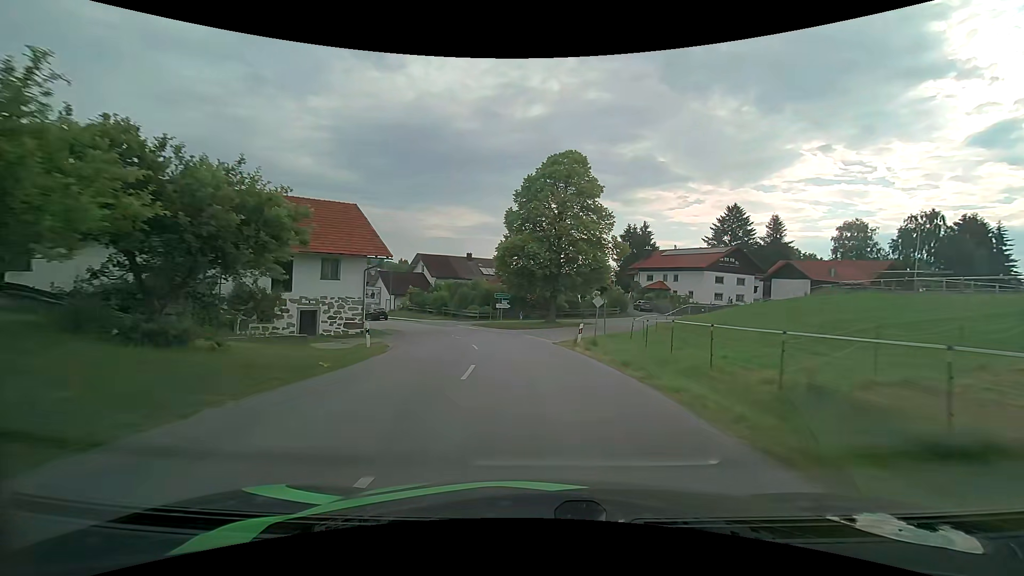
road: tertiary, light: Day
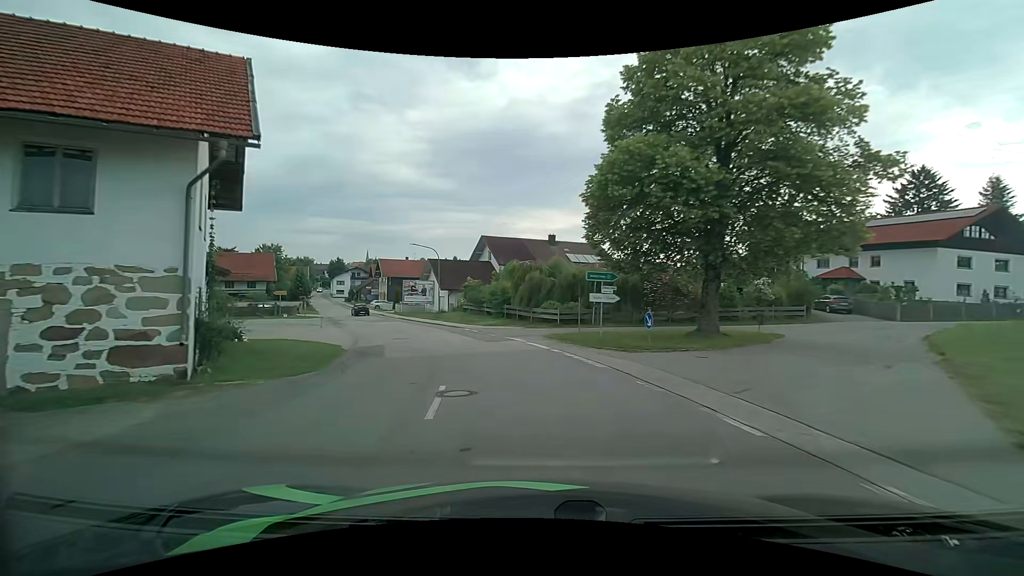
(-1.5, +22.5) m; -10°
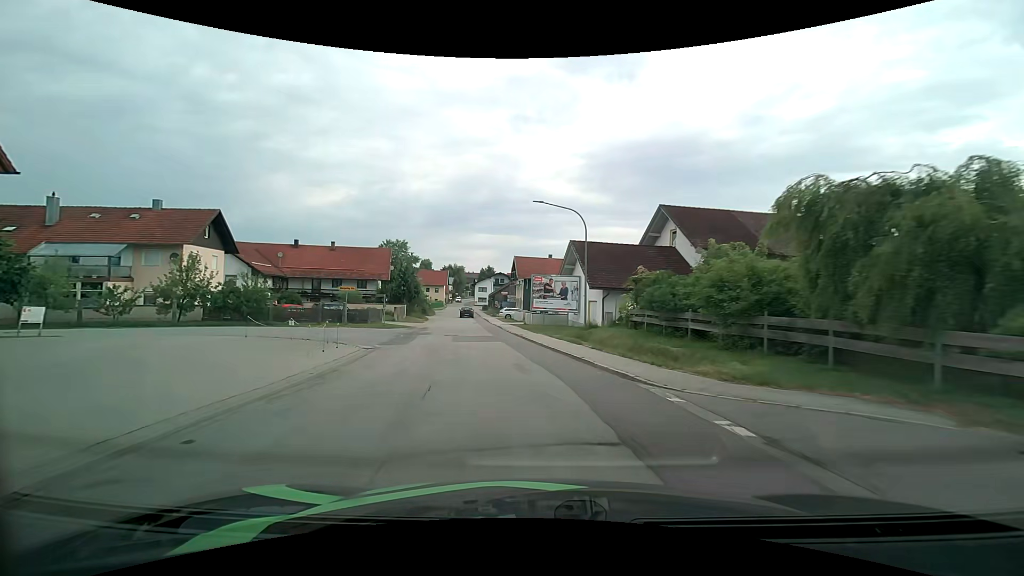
(-3.8, +23.2) m; -18°
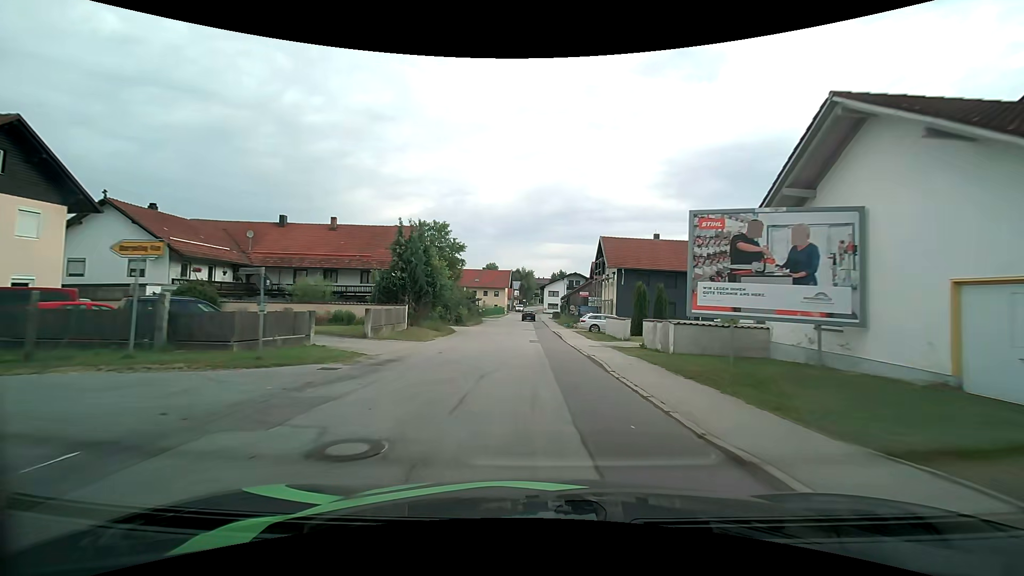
(-2.5, +25.4) m; -9°
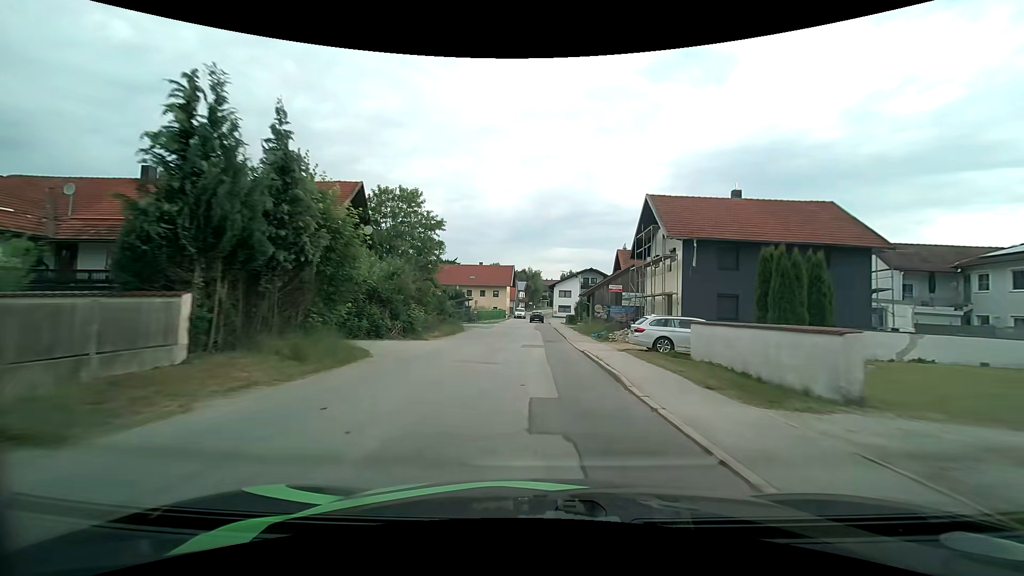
(-0.1, +18.5) m; -1°
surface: asphalt
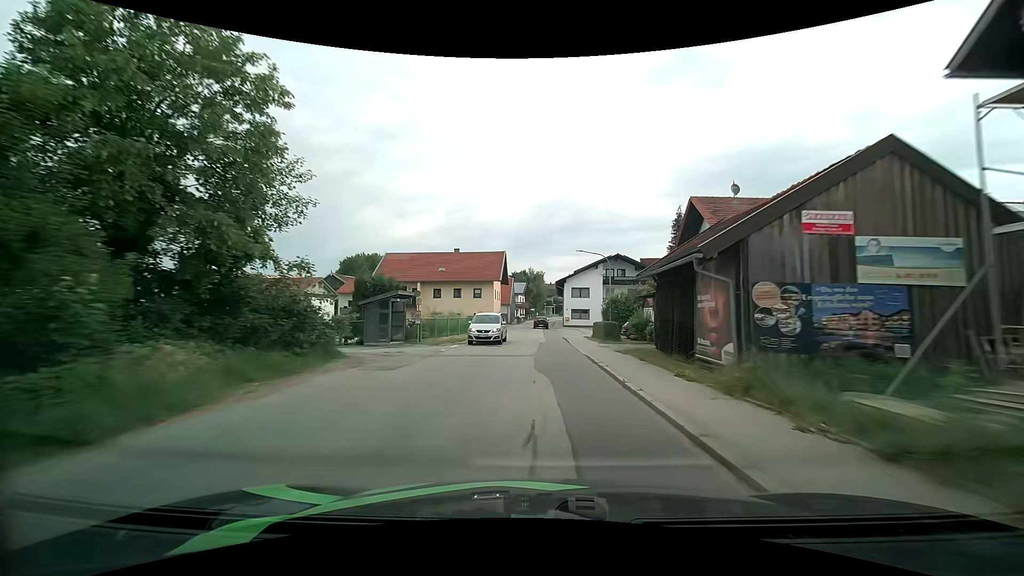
(-0.2, +28.9) m; -1°
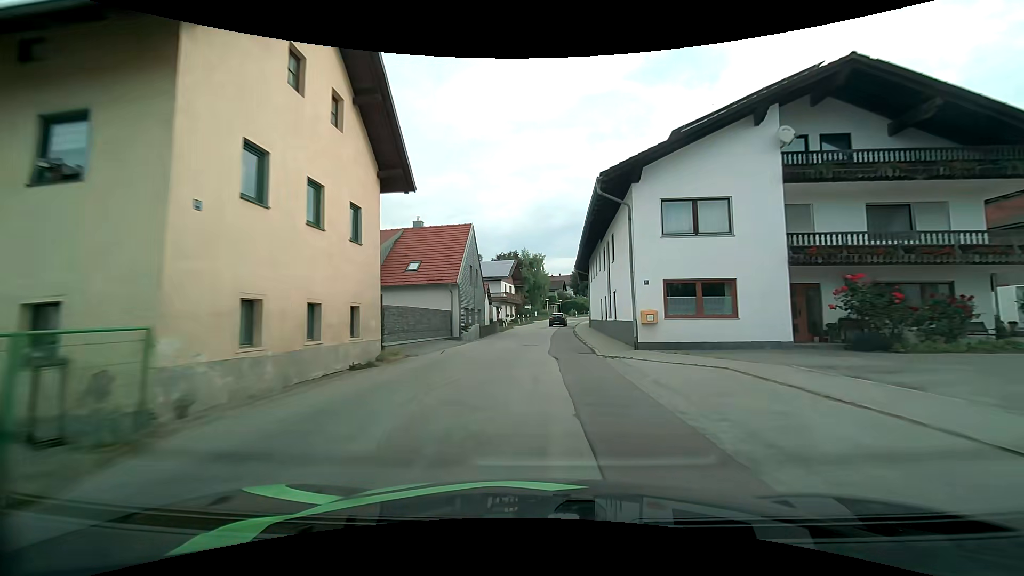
(0.0, +48.5) m; 0°
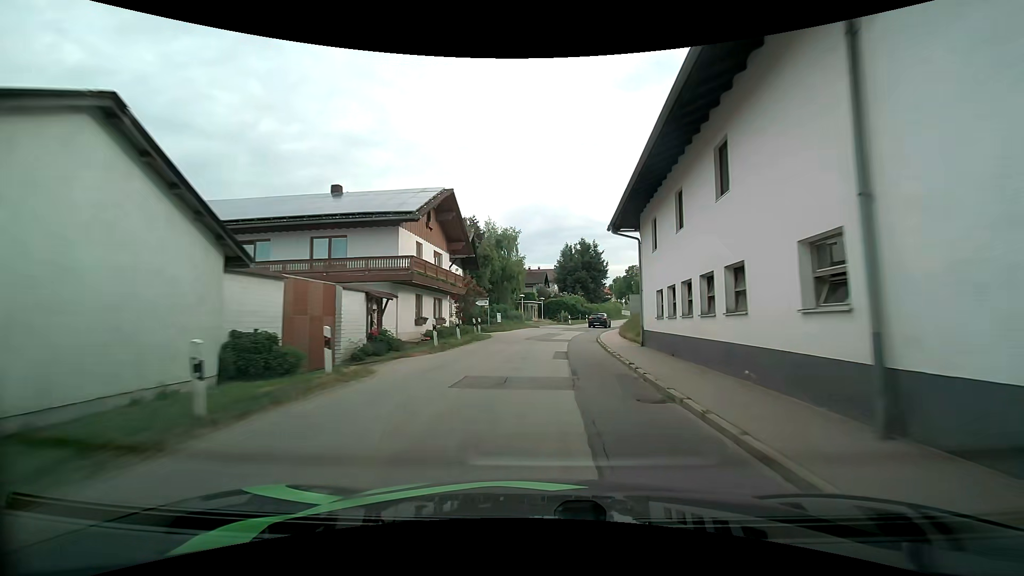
(+0.5, +38.3) m; +2°
(0, +10) (+1, +20) (+2, +30) (+4, +40) (+6, +49) (+9, +59) (+12, +68) (+16, +78) (+19, +87) (+22, +97) m
